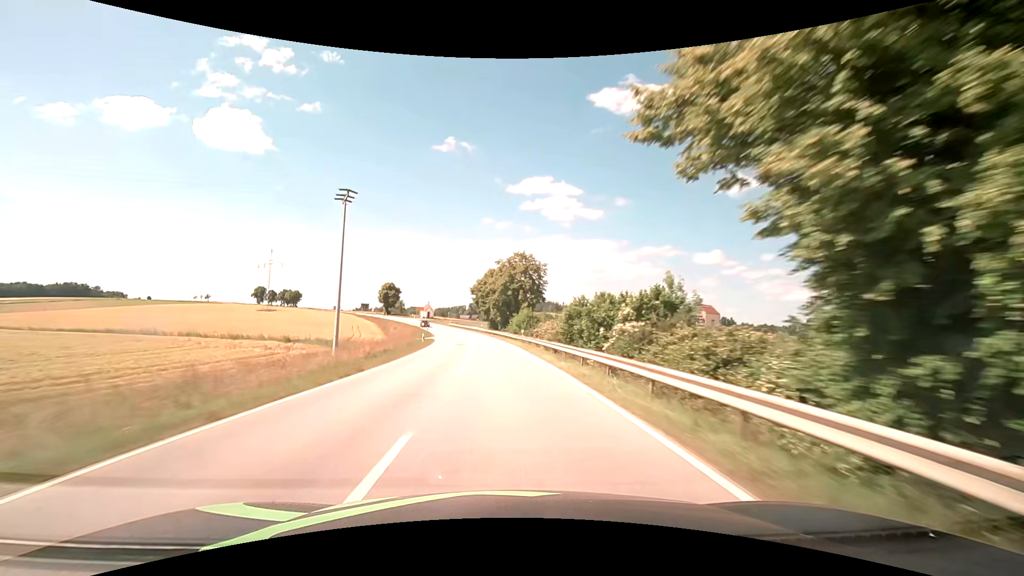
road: secondary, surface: asphalt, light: Day
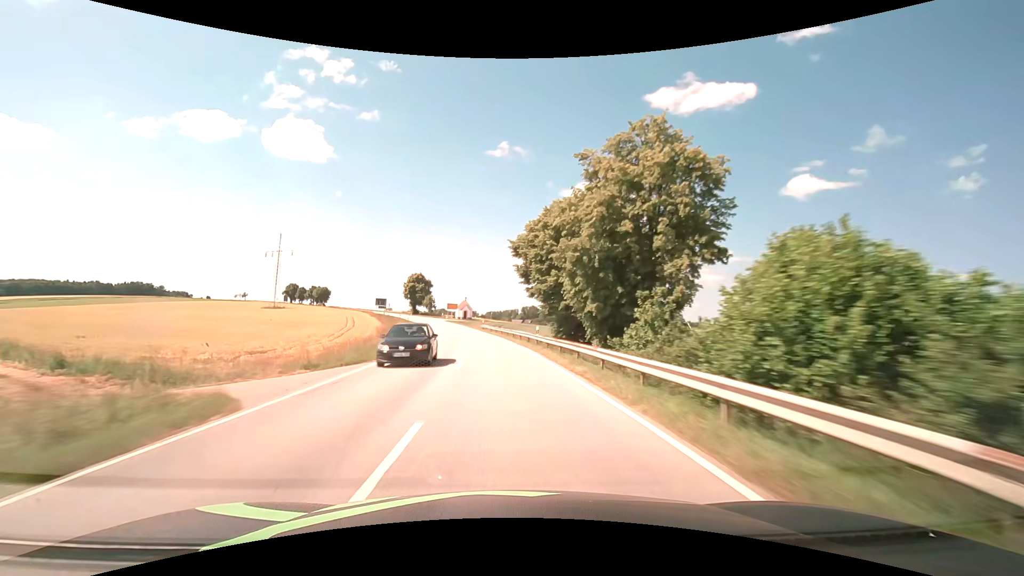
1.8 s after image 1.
(-2.6, +47.5) m; -6°
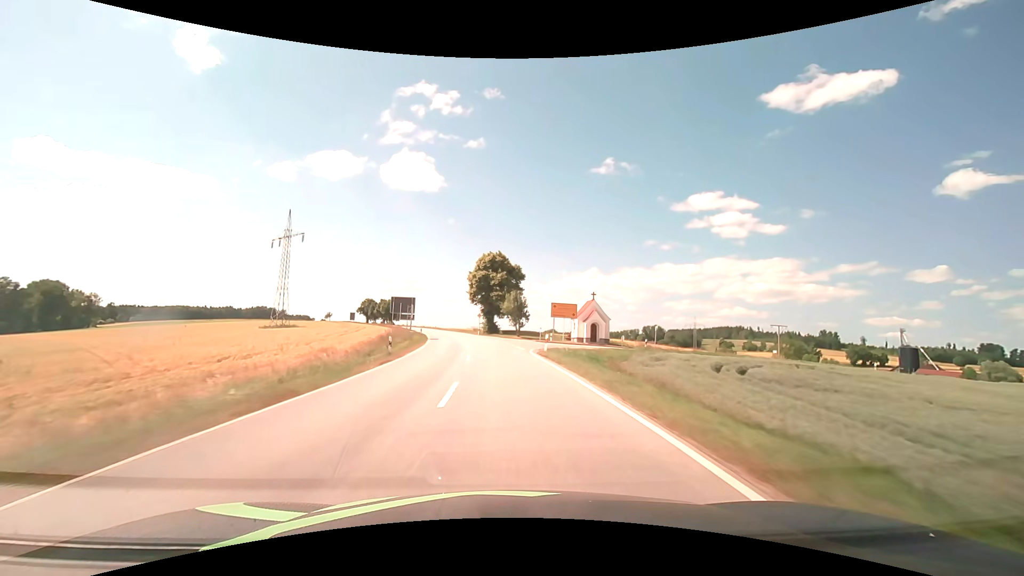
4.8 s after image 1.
(-8.6, +78.0) m; -13°
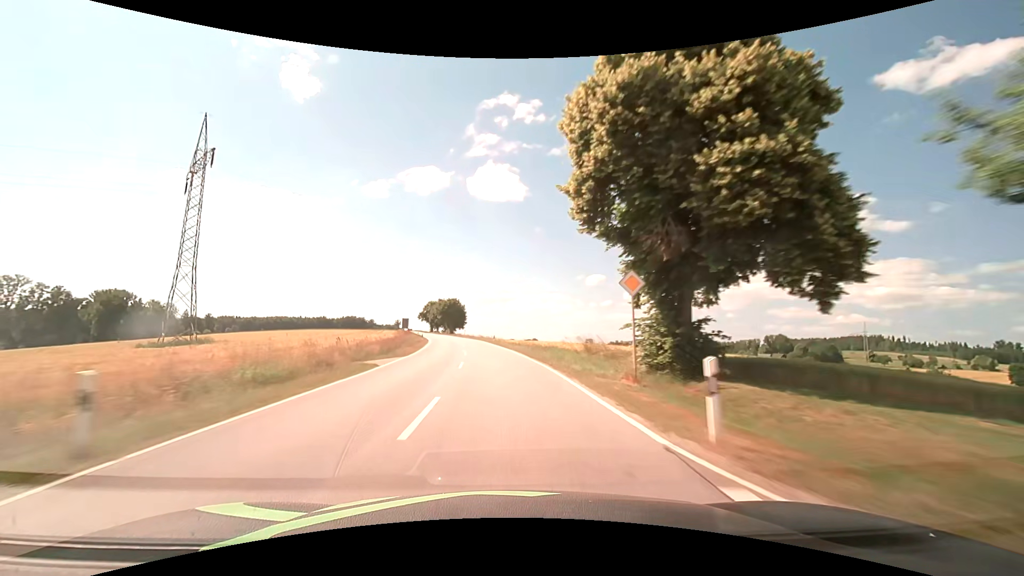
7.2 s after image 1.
(-5.3, +62.2) m; -10°
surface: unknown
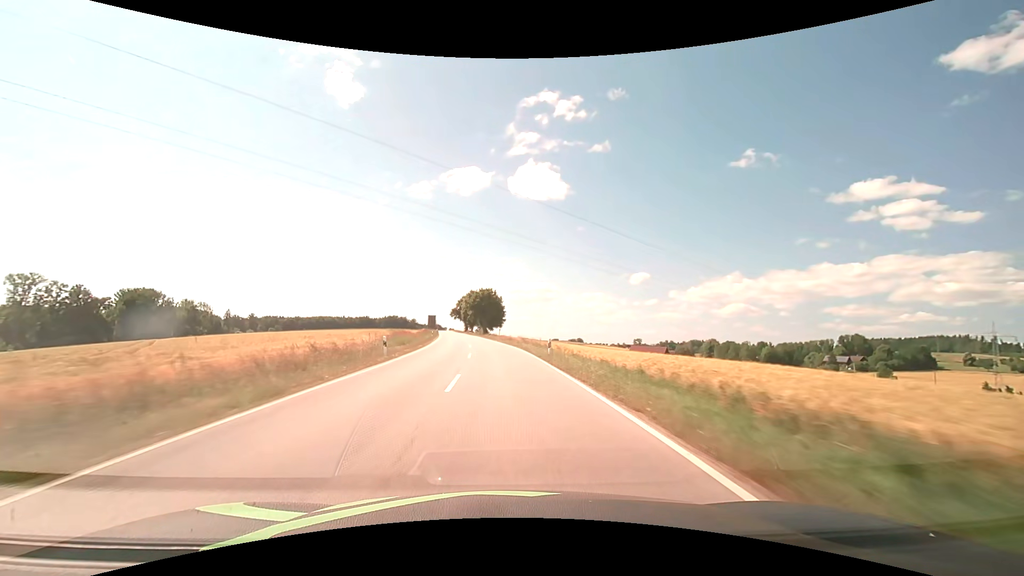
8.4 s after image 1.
(-1.5, +31.2) m; -5°
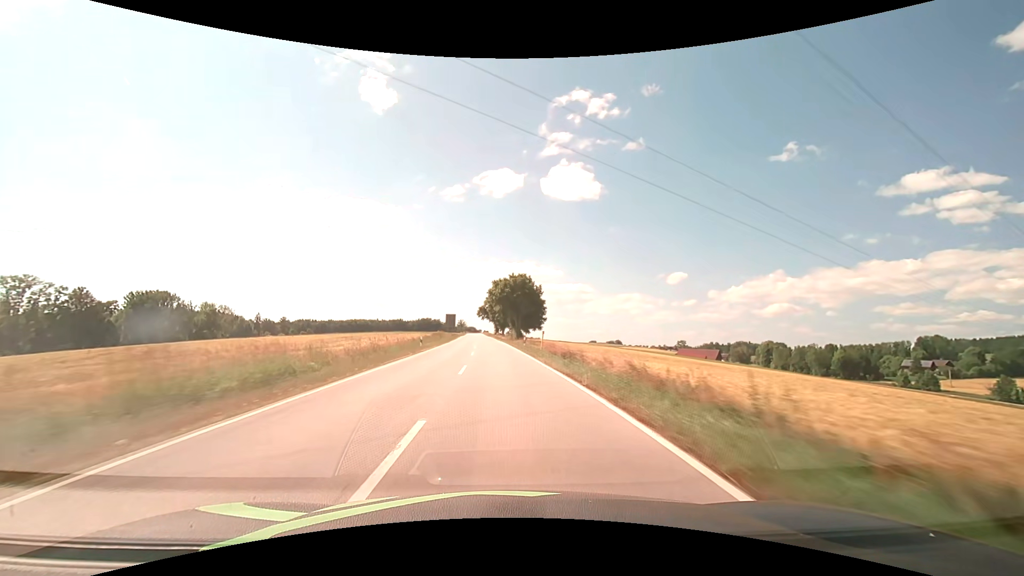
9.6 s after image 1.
(-1.1, +31.4) m; -4°
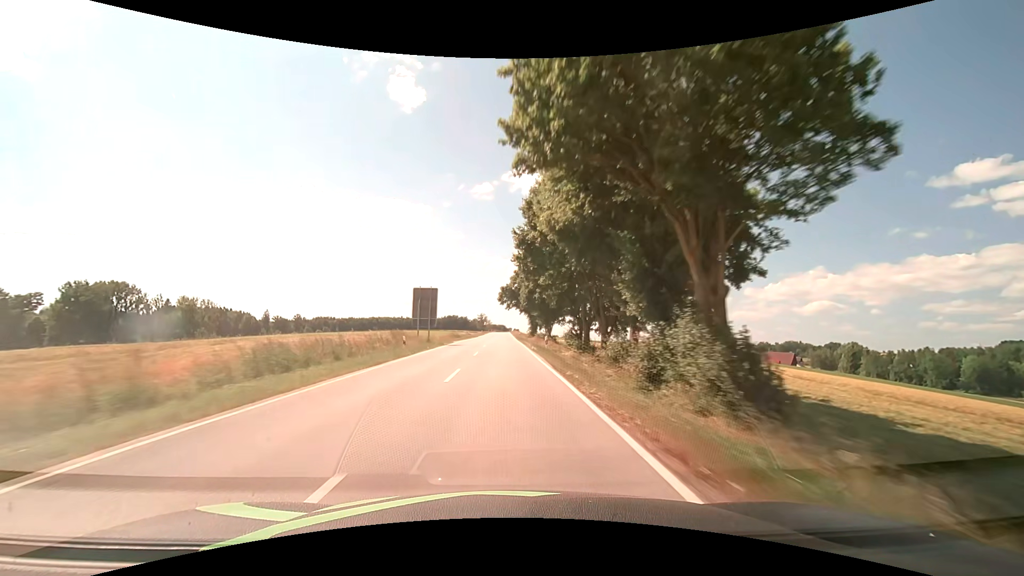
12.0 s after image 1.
(-2.5, +63.0) m; -4°
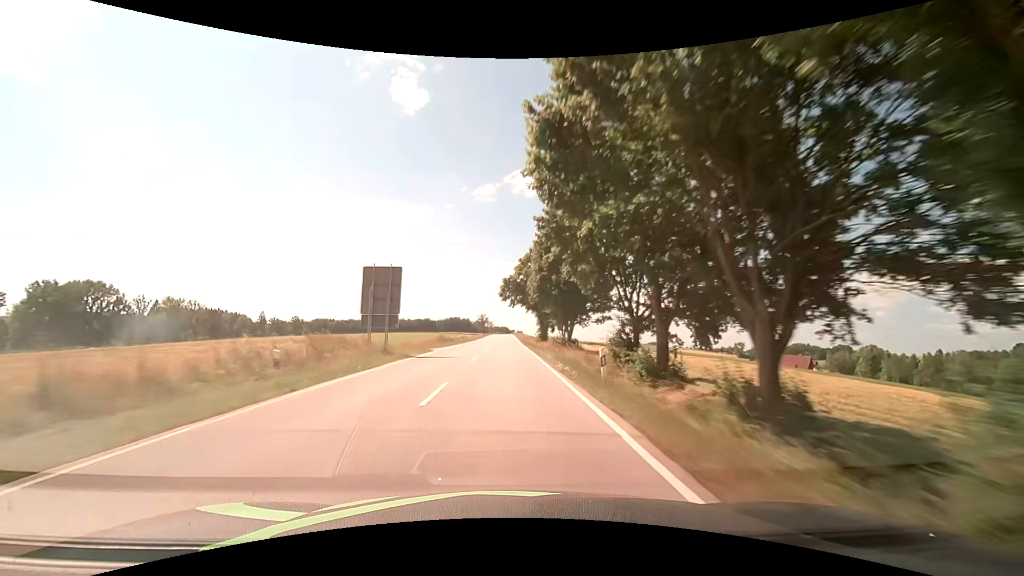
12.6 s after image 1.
(-0.1, +15.8) m; -1°
(0, +10) (0, +20) (0, +30) (0, +40) (0, +50) (0, +60) (0, +70) (0, +80) (0, +90) (0, +100) m
